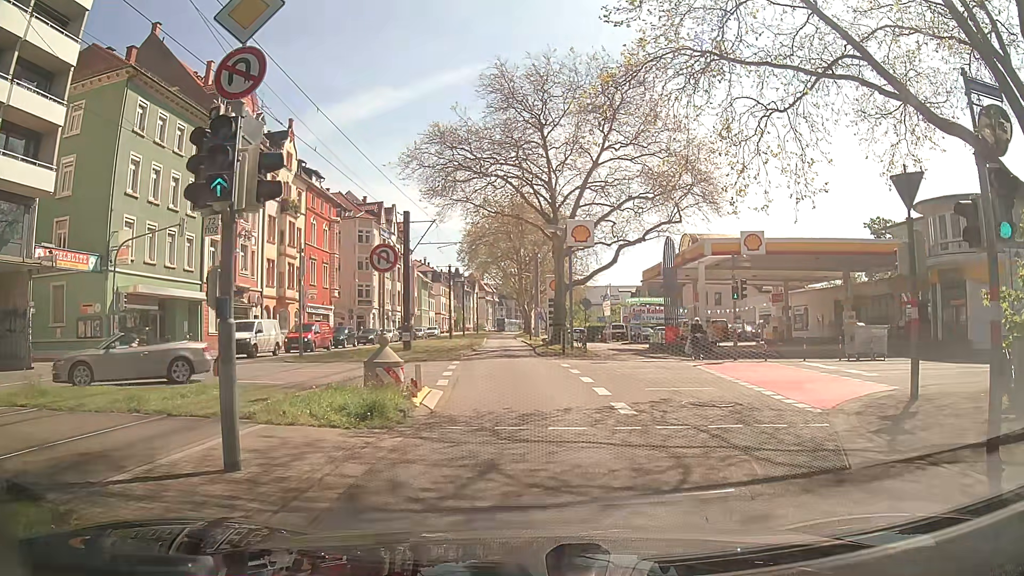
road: secondary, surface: asphalt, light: Day
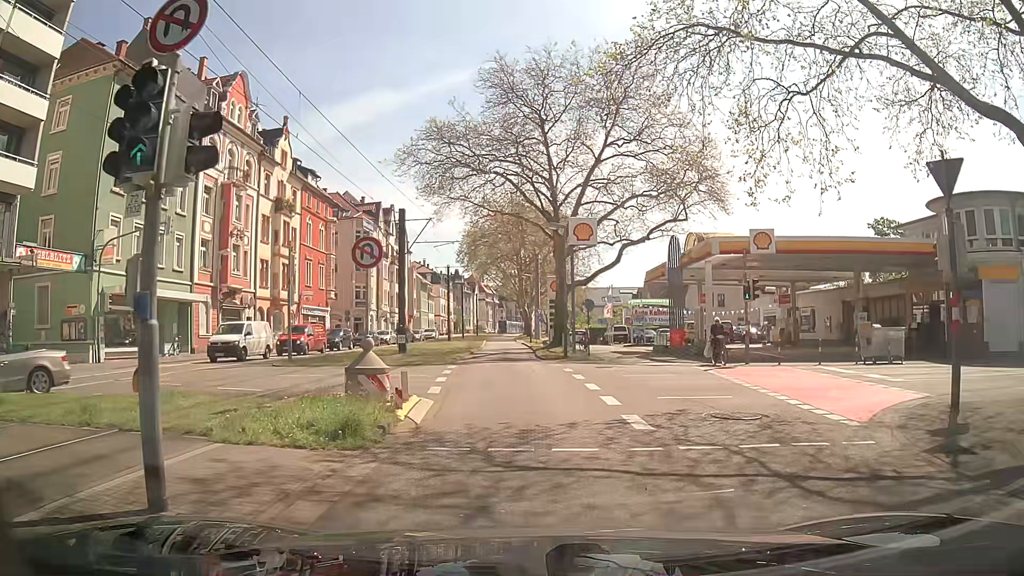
(0.0, +1.5) m; -2°
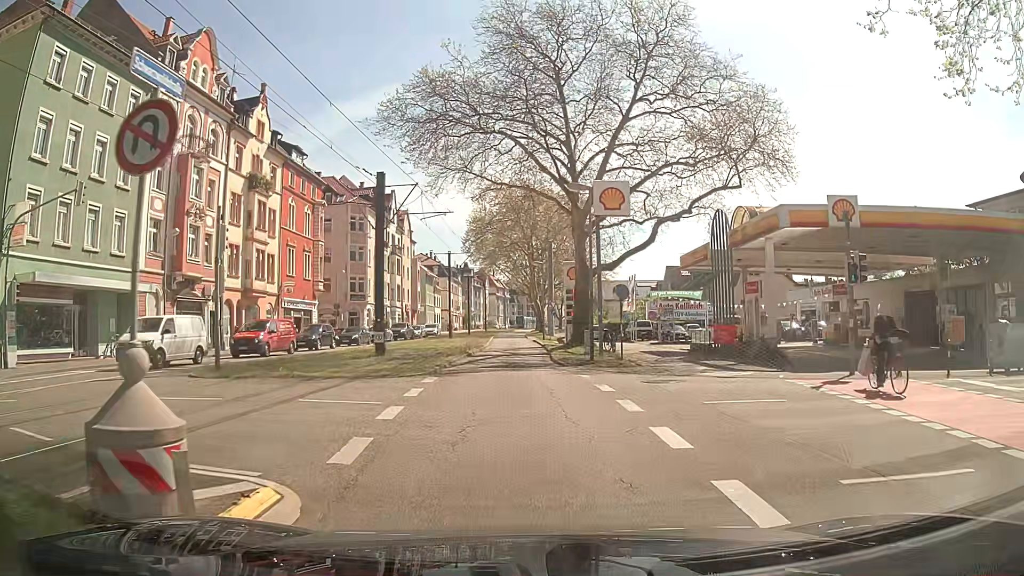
(+0.2, +8.1) m; +1°
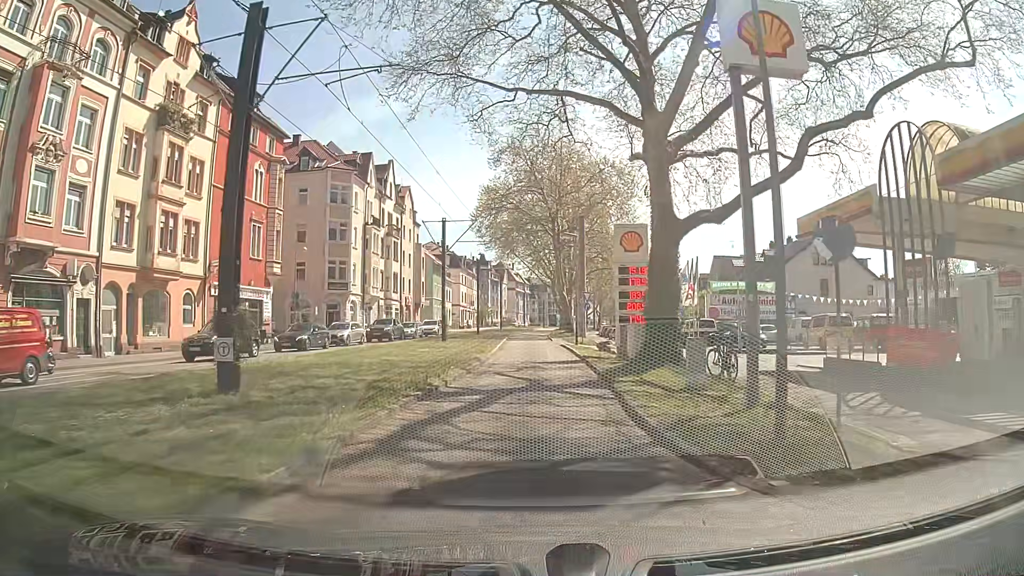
(-0.4, +16.2) m; -1°
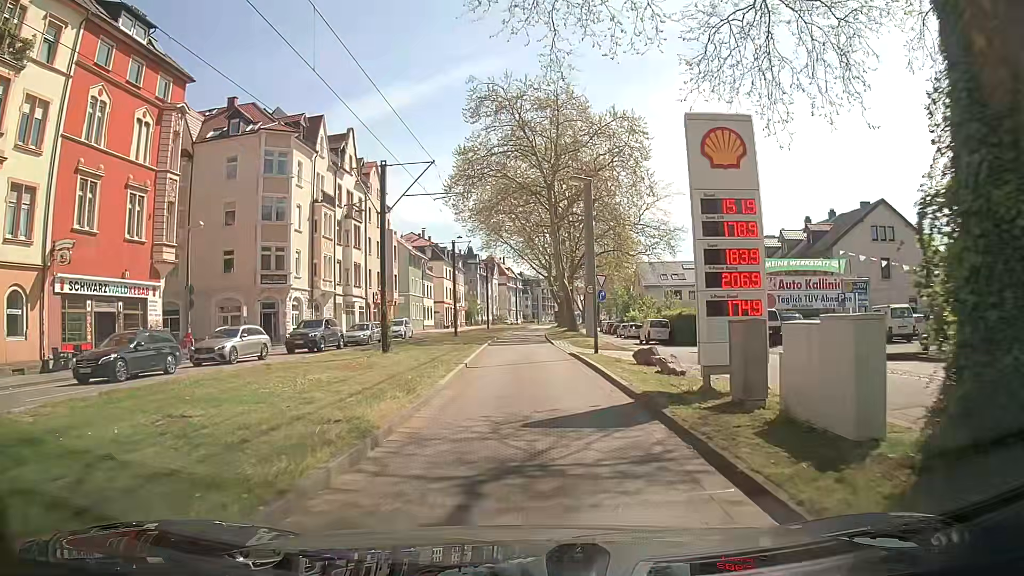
(-0.1, +14.0) m; +1°
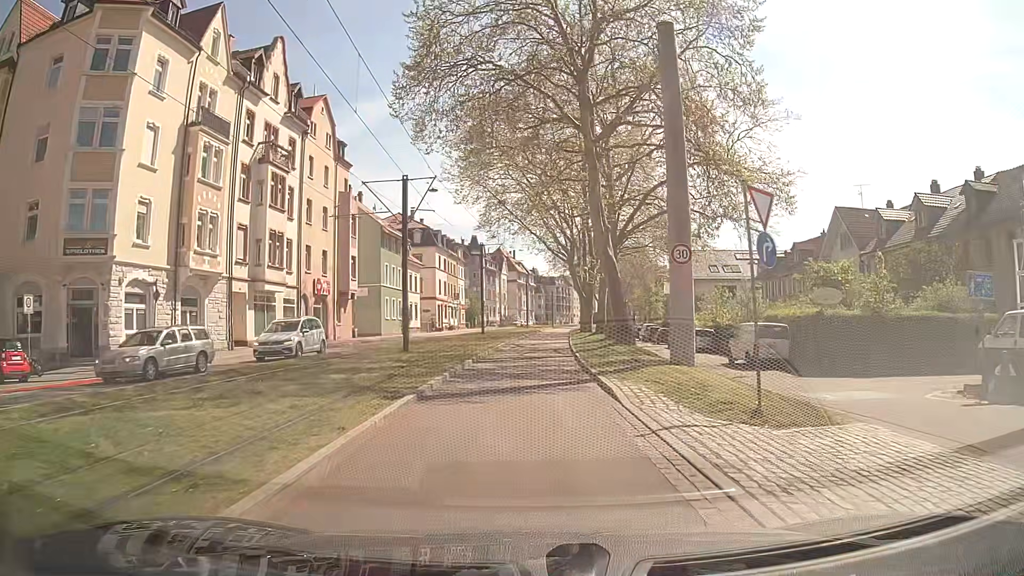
(-0.4, +23.1) m; -2°
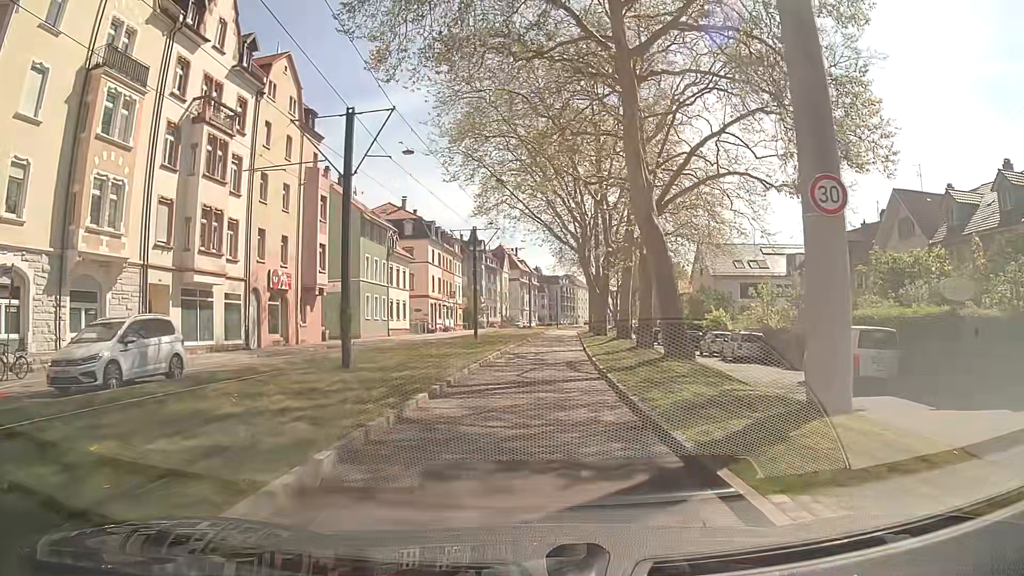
(0.0, +9.2) m; 0°
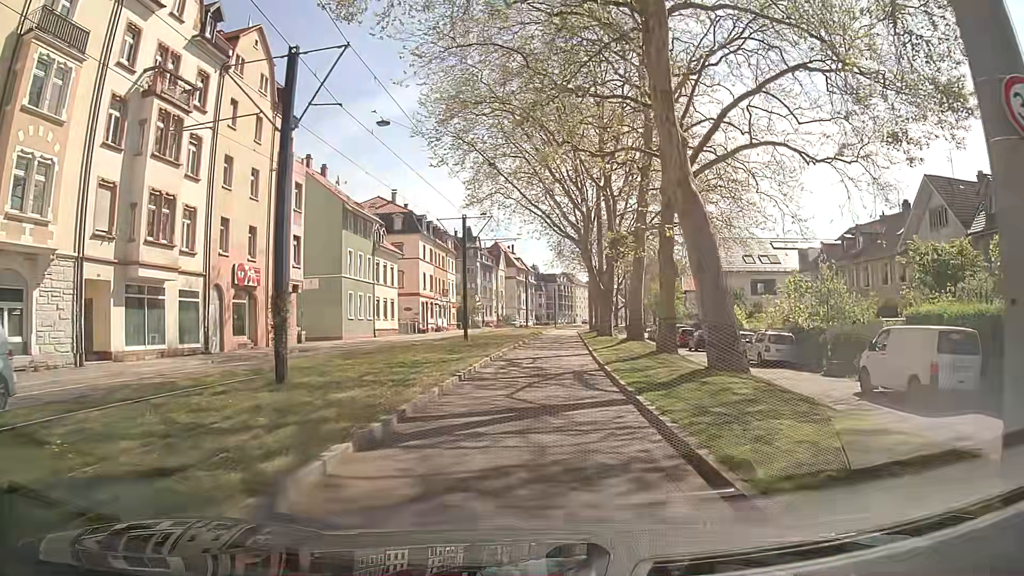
(0.0, +4.6) m; 0°
(0, +10) (+1, +20) (+1, +30) (+1, +40) (+2, +50) (+3, +60) (+4, +70) (+4, +80) (+5, +90) (+7, +100) m
